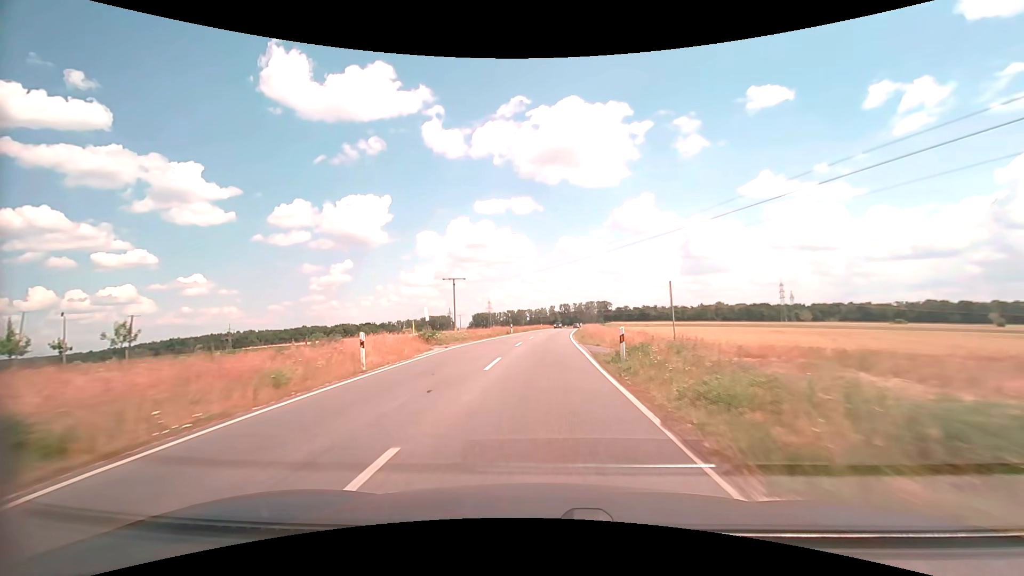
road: secondary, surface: asphalt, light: Day
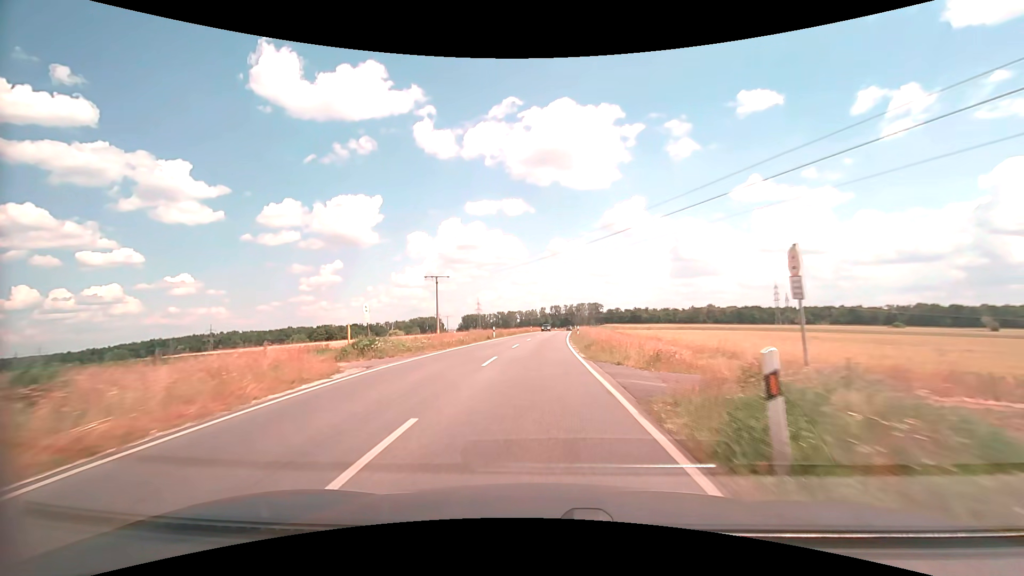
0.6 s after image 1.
(+0.1, +10.5) m; +1°
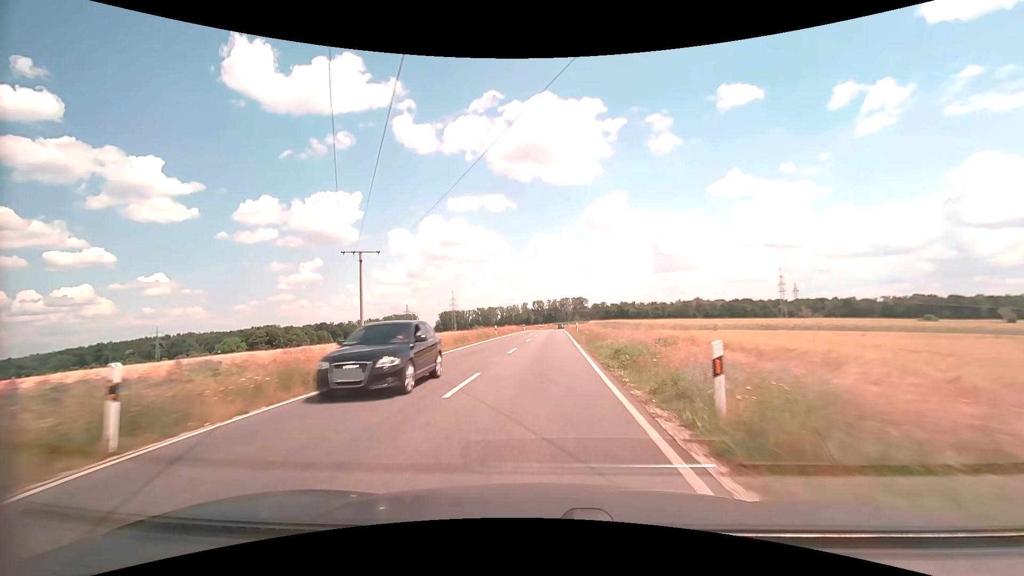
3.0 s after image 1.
(+0.7, +41.8) m; +2°
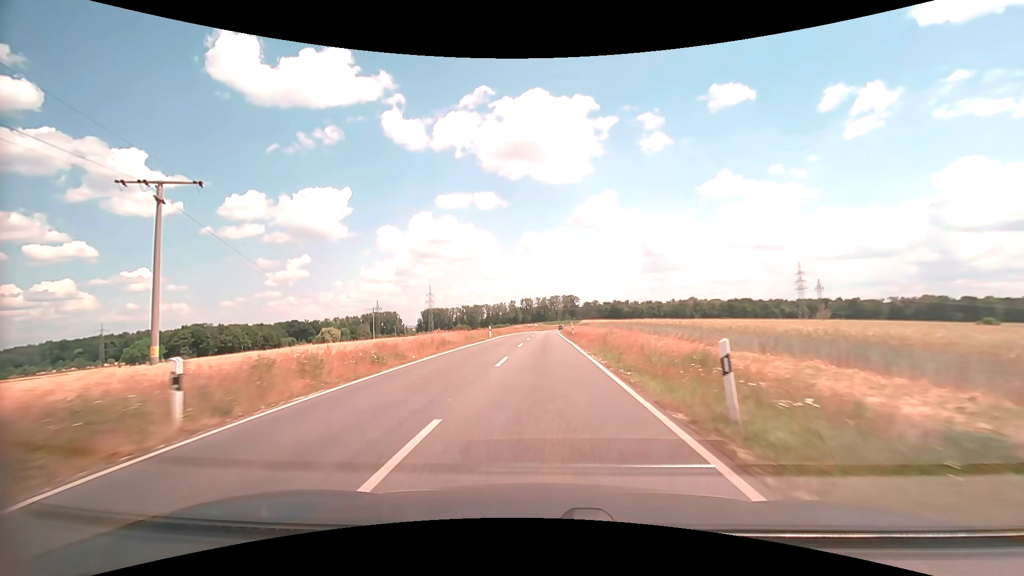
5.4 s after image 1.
(+0.6, +42.0) m; +1°
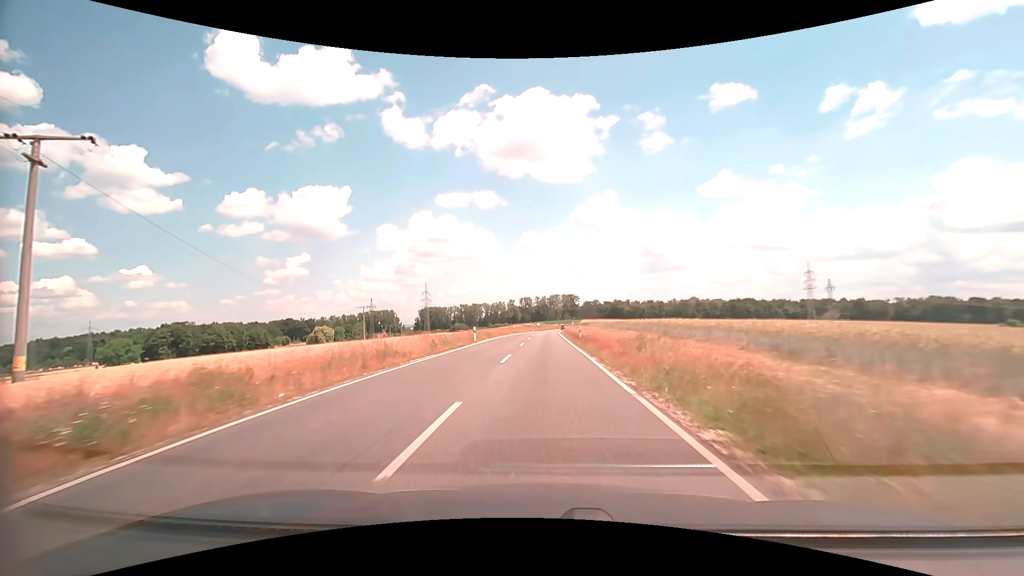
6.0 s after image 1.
(0.0, +10.5) m; 0°
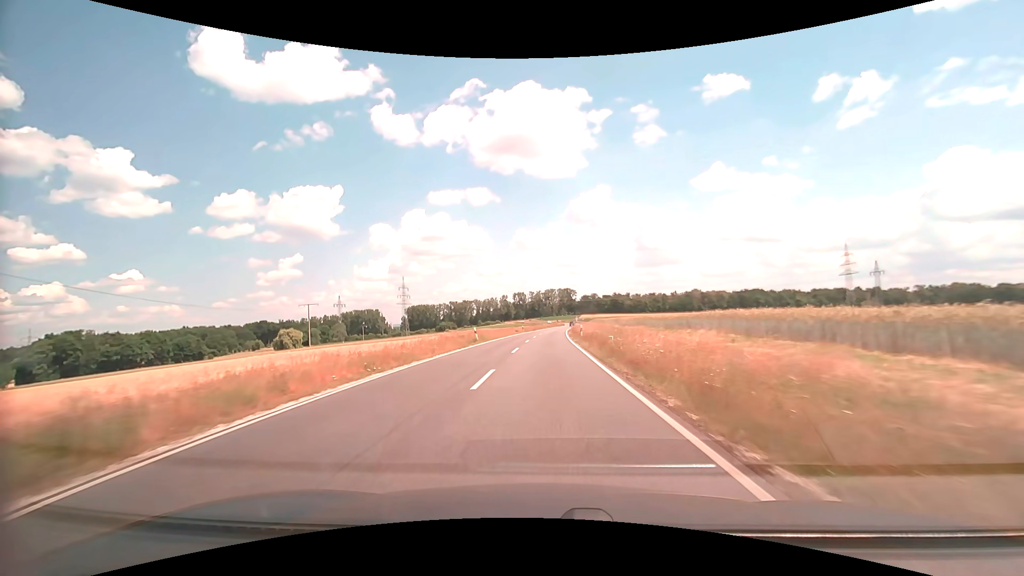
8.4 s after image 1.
(+0.2, +42.4) m; +1°
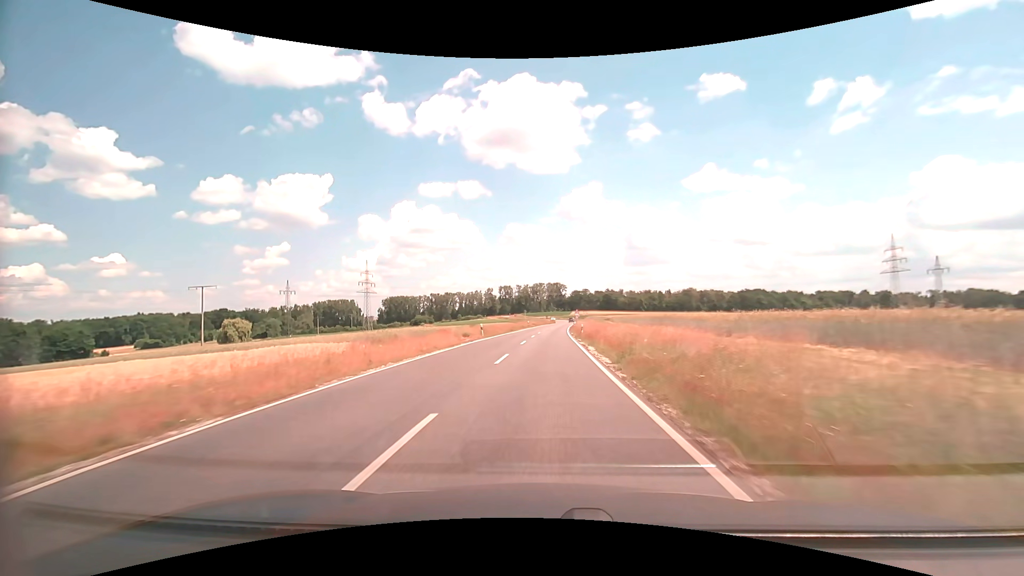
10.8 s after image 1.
(+0.5, +42.7) m; +1°
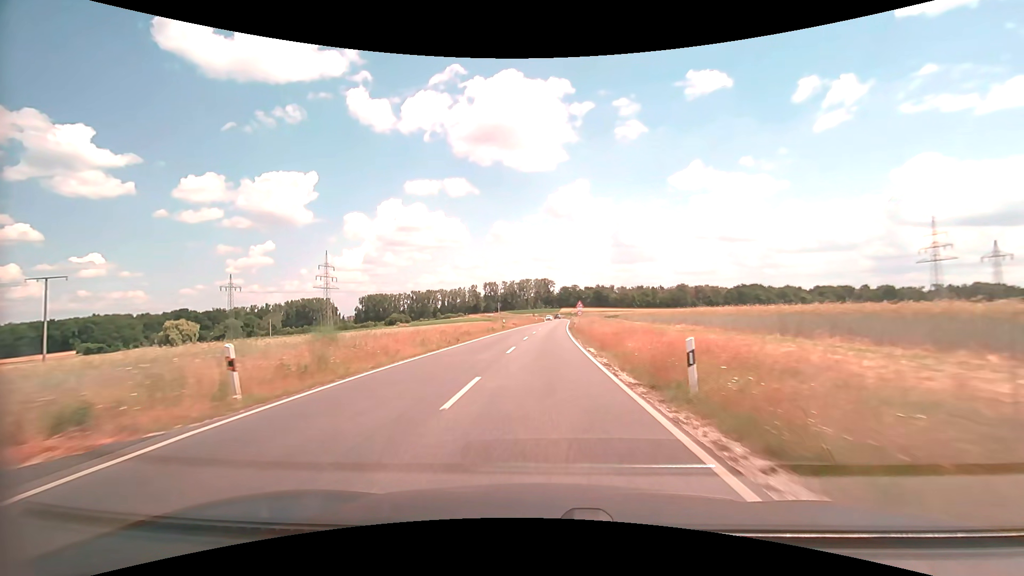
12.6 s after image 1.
(+0.4, +31.6) m; +1°
(0, +10) (0, +20) (0, +30) (+1, +40) (+1, +50) (+1, +60) (+2, +70) (+2, +80) (+3, +90) (+4, +100) m
